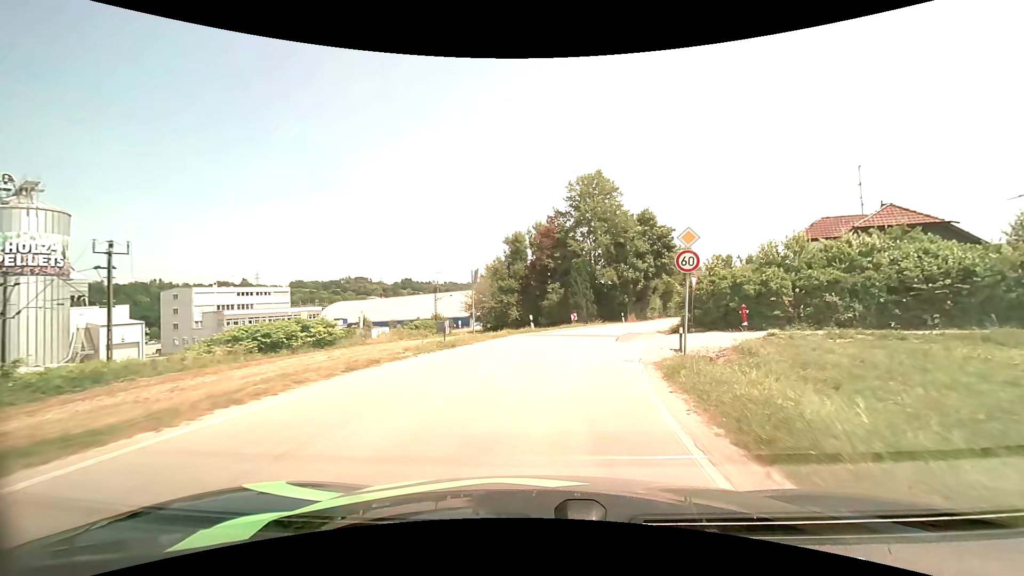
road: unclassified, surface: asphalt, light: Day
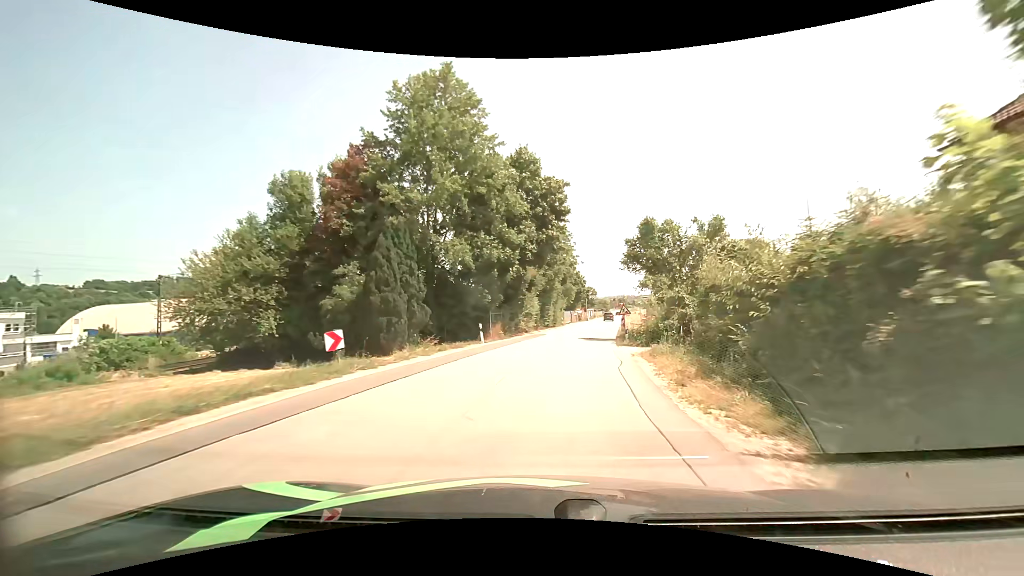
(+4.2, +28.5) m; +16°
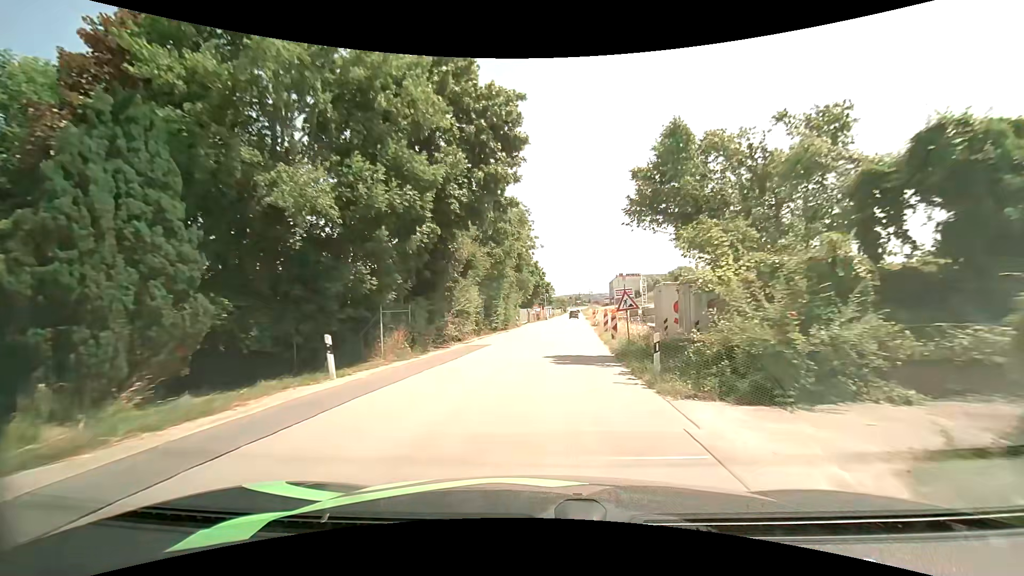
(+0.8, +15.4) m; +6°
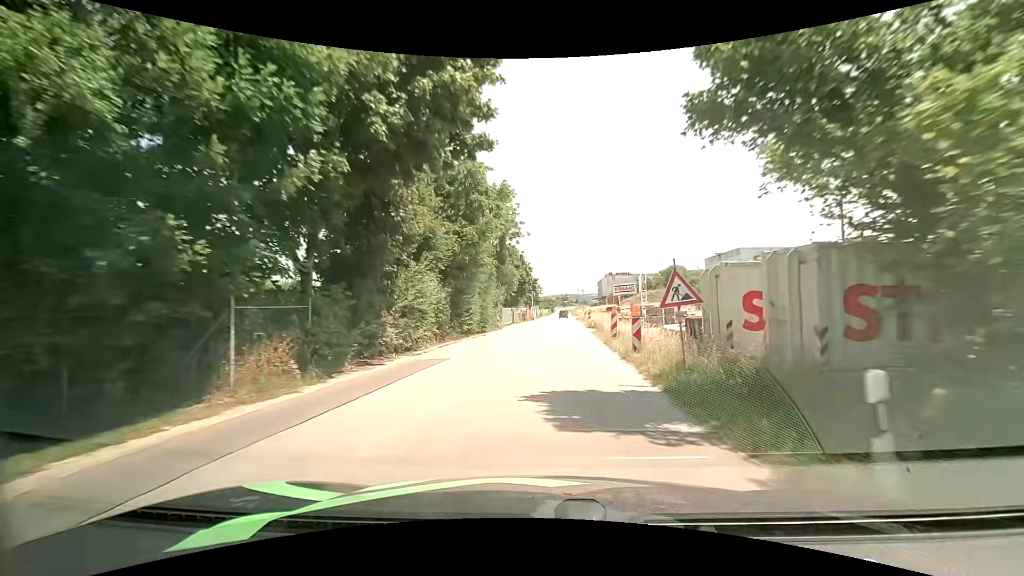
(0.0, +8.2) m; +1°
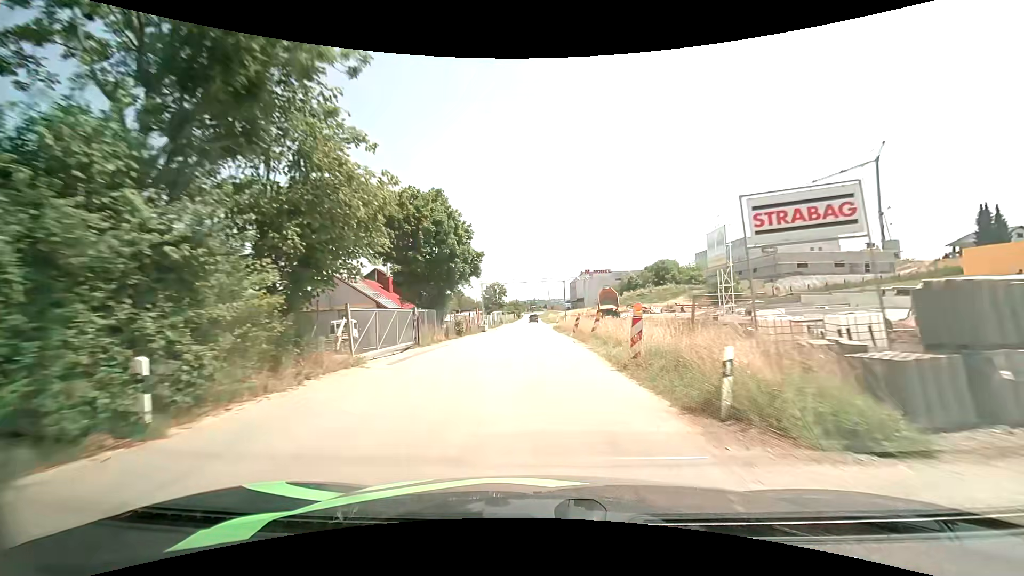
(+1.7, +35.2) m; +4°
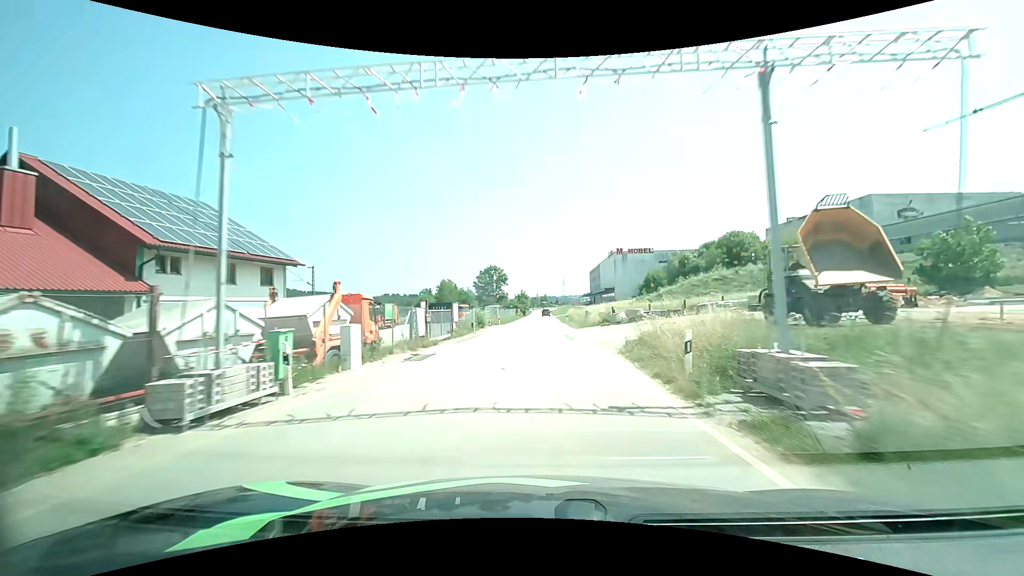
(-0.6, +46.9) m; -1°
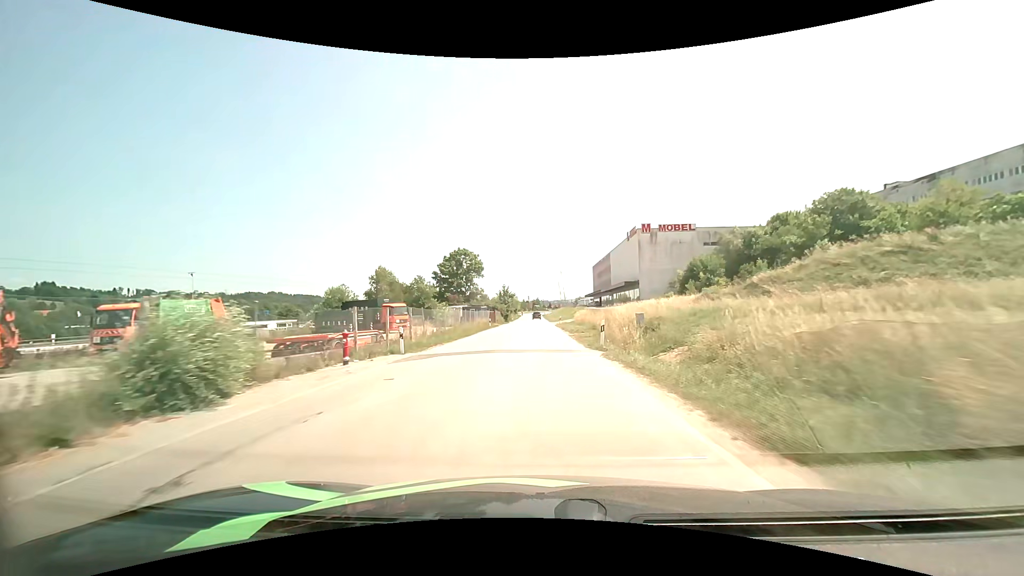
(+0.6, +39.2) m; +1°
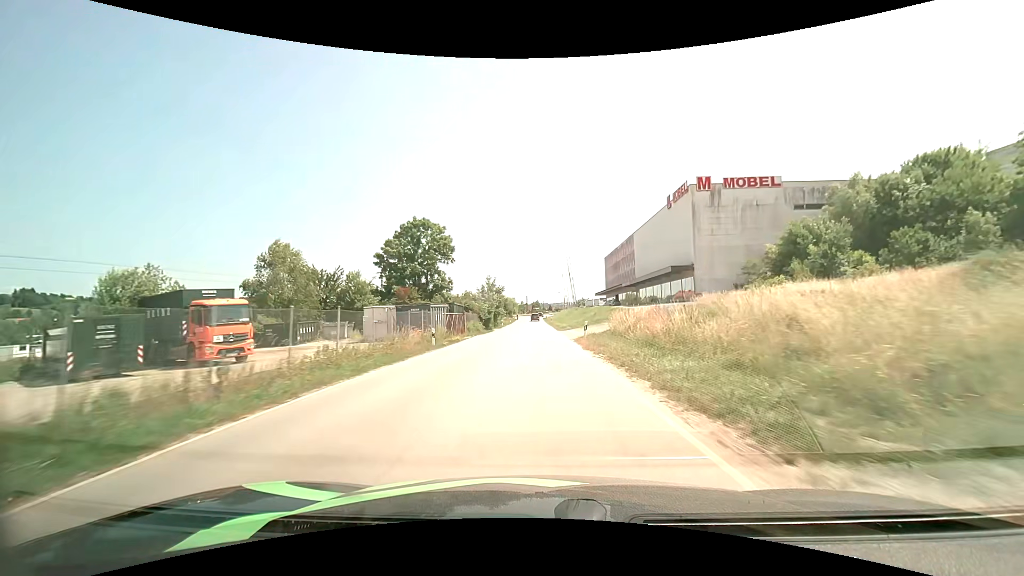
(0.0, +29.9) m; 0°
(0, +10) (0, +20) (0, +30) (0, +40) (0, +50) (0, +60) (0, +70) (0, +80) (-1, +90) (-1, +100) m
